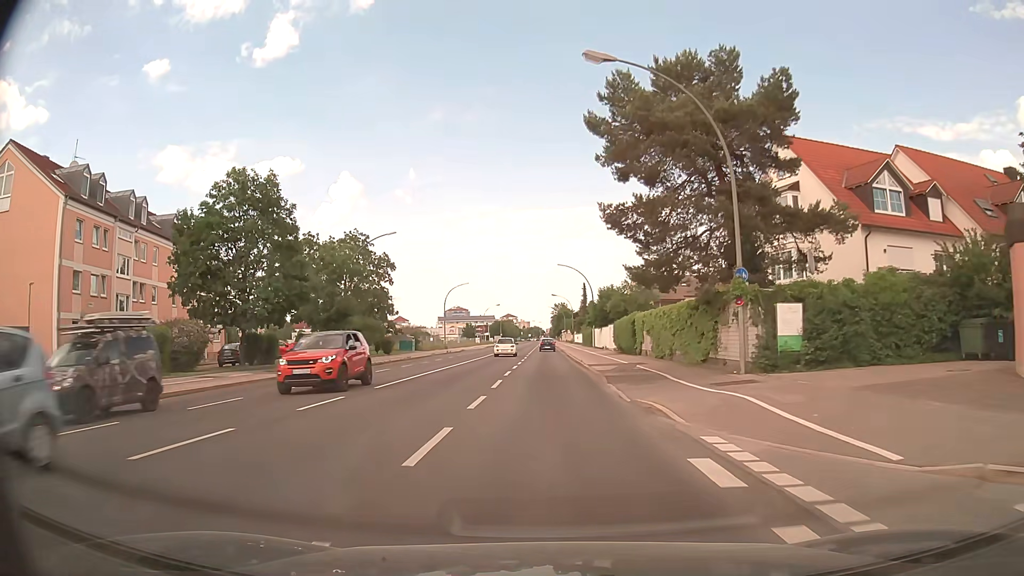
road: secondary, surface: asphalt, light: Day
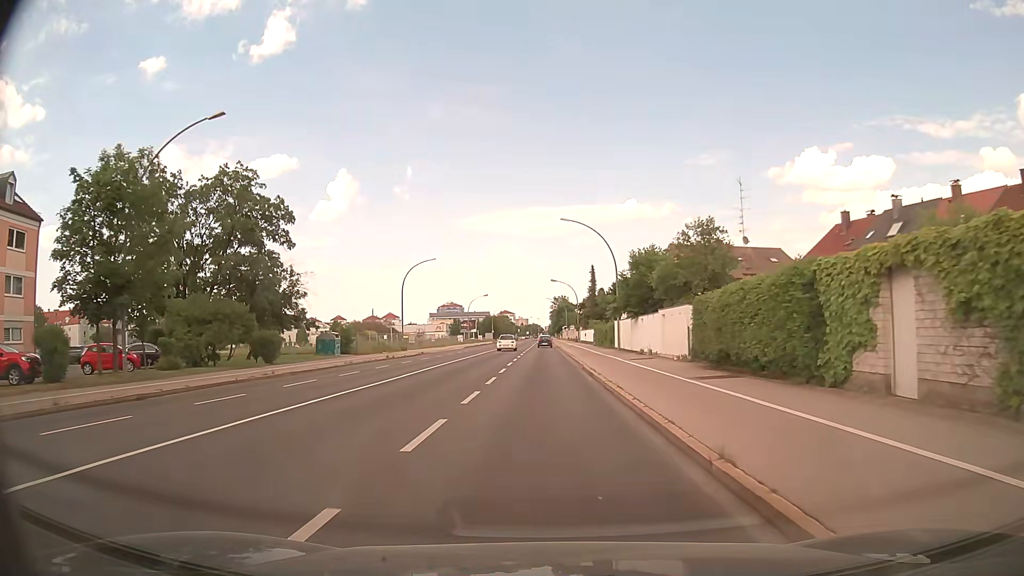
(+0.1, +29.3) m; 0°
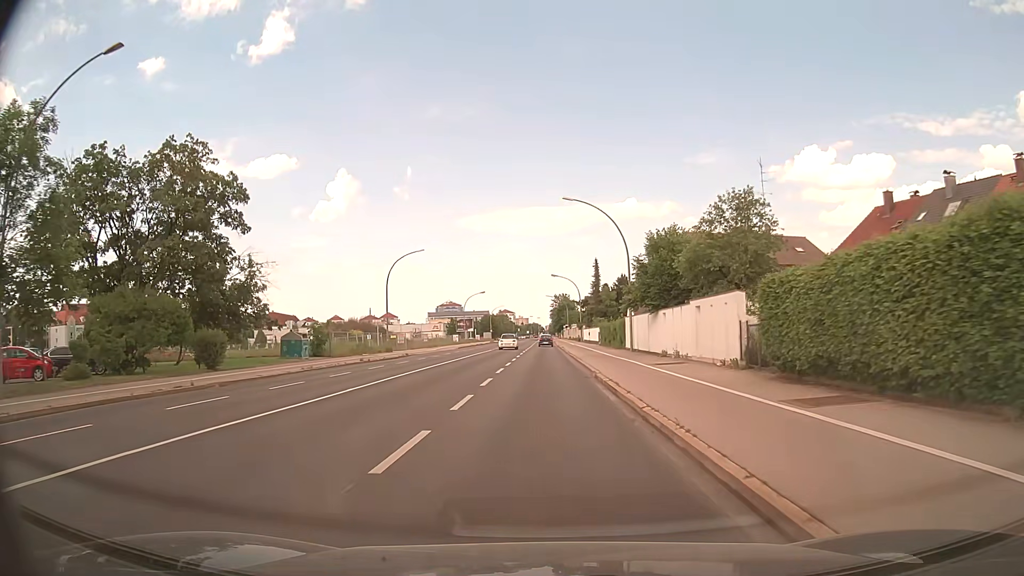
(0.0, +7.4) m; 0°
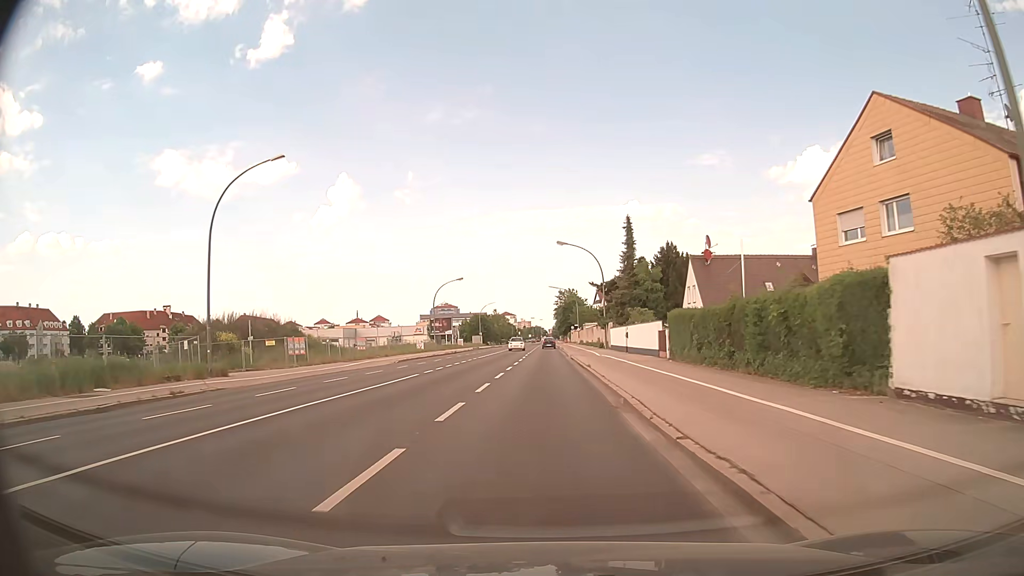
(-0.1, +37.3) m; 0°
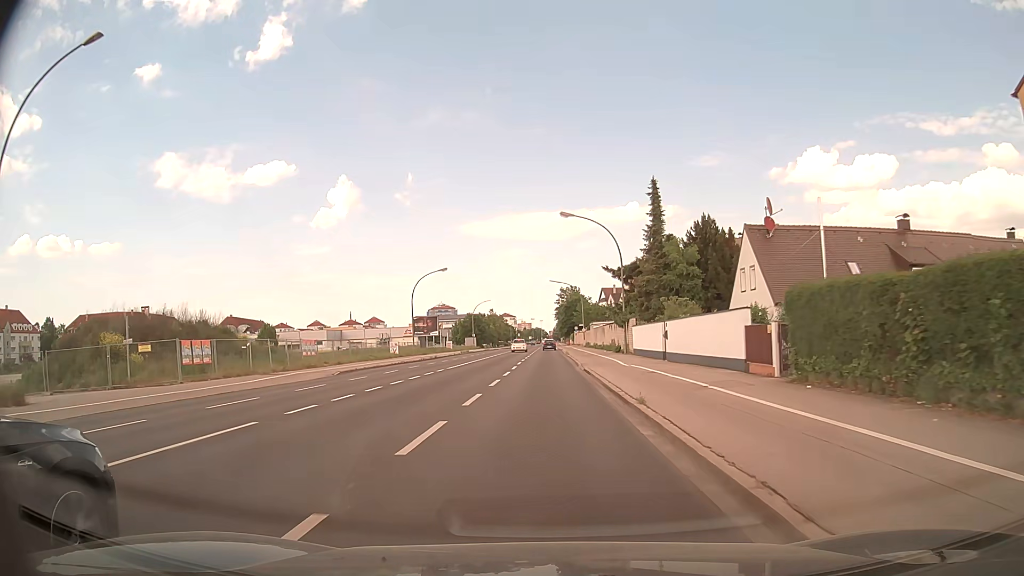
(0.0, +15.2) m; 0°
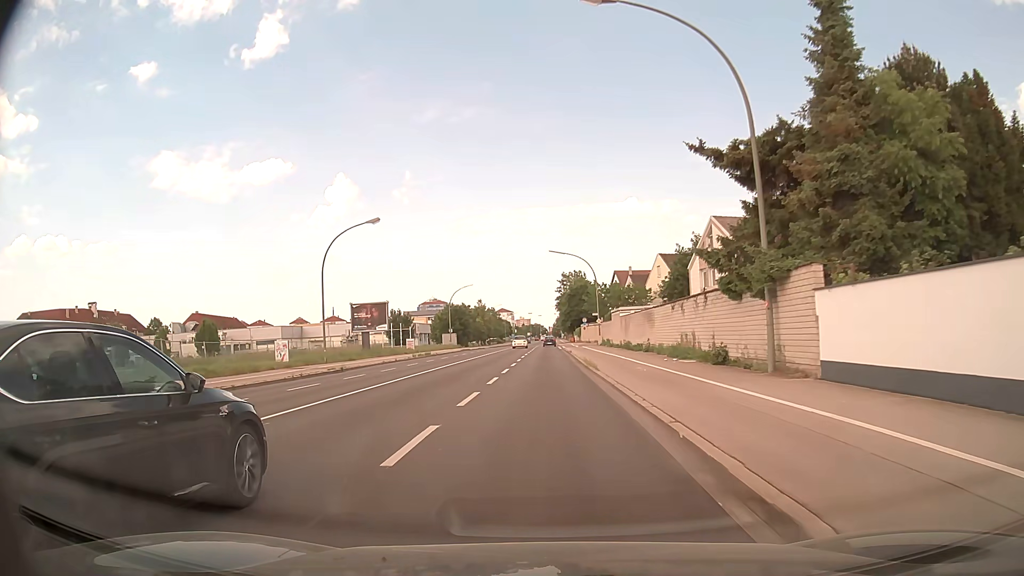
(+0.1, +31.1) m; 0°
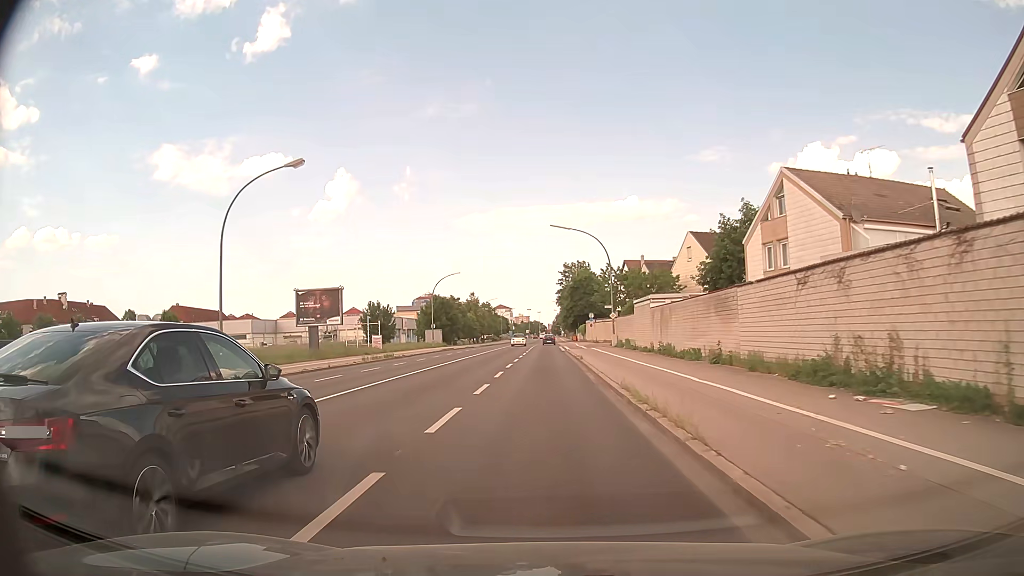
(-0.1, +15.4) m; -1°
(0, +10) (0, +20) (0, +30) (0, +40) (+1, +50) (+1, +60) (+1, +70) (+1, +80) (+1, +90) (+1, +100) m
